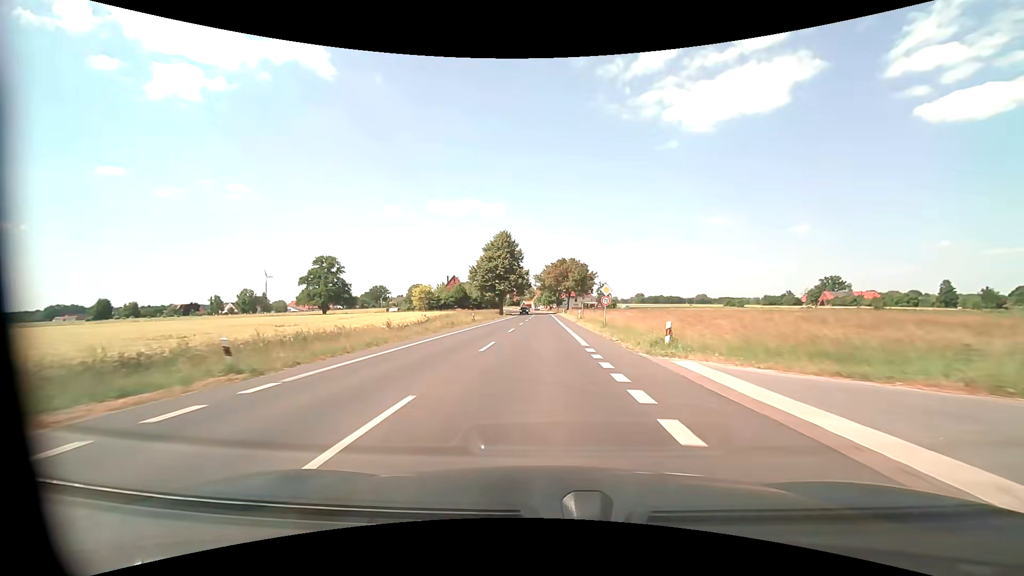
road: tertiary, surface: asphalt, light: Day
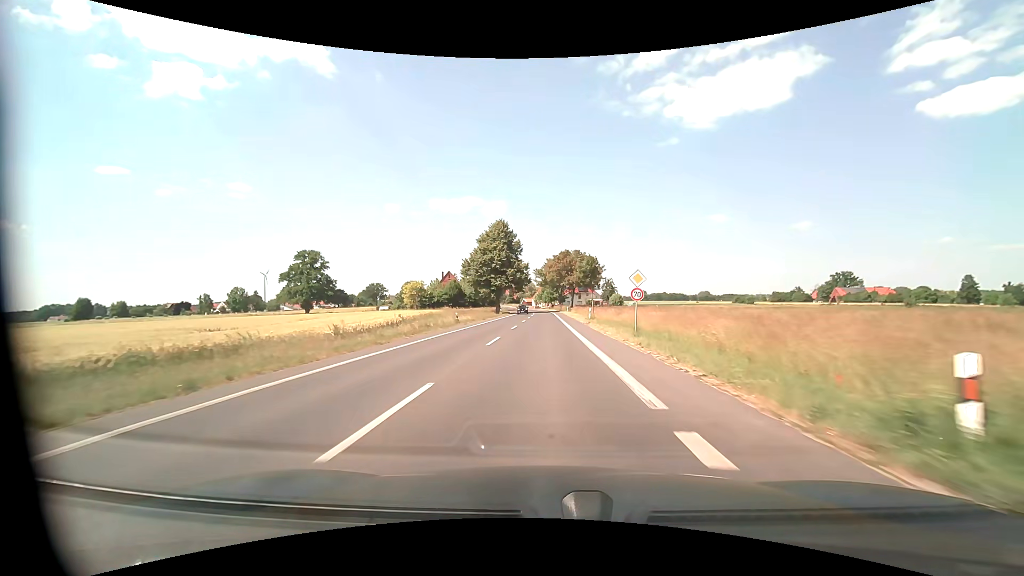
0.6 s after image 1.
(0.0, +11.1) m; 0°
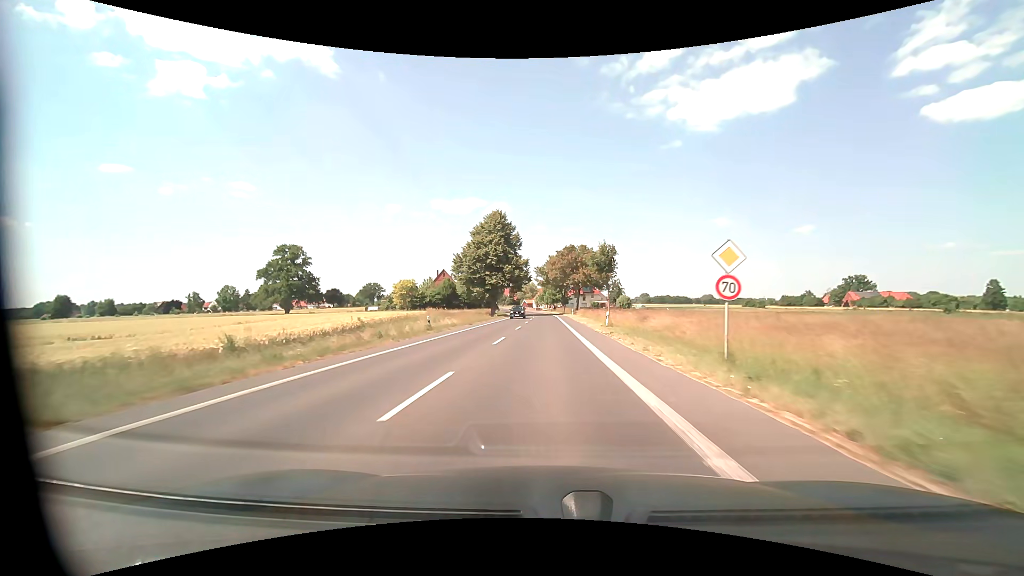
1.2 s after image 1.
(-0.1, +11.2) m; 0°
(0, +10) (0, +20) (0, +30) (0, +40) (0, +50) (0, +60) (0, +70) (0, +80) (-1, +90) (-1, +100) m
